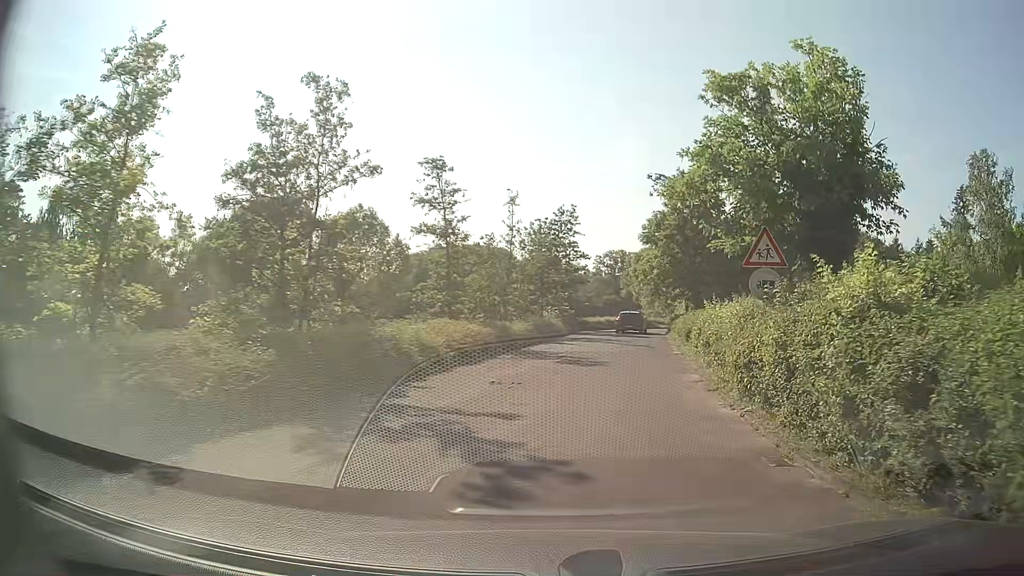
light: Day
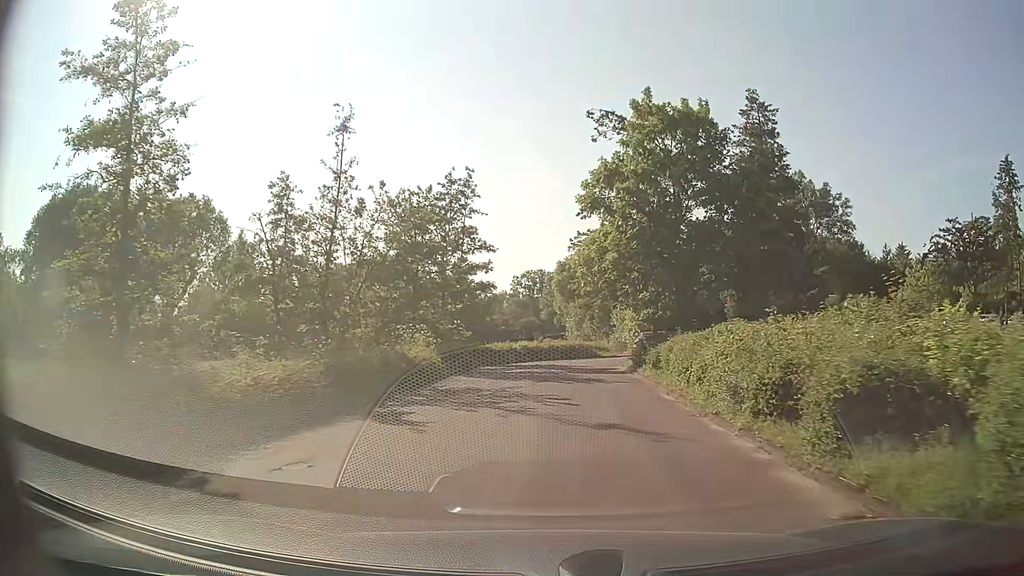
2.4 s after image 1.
(+1.4, +19.7) m; +5°
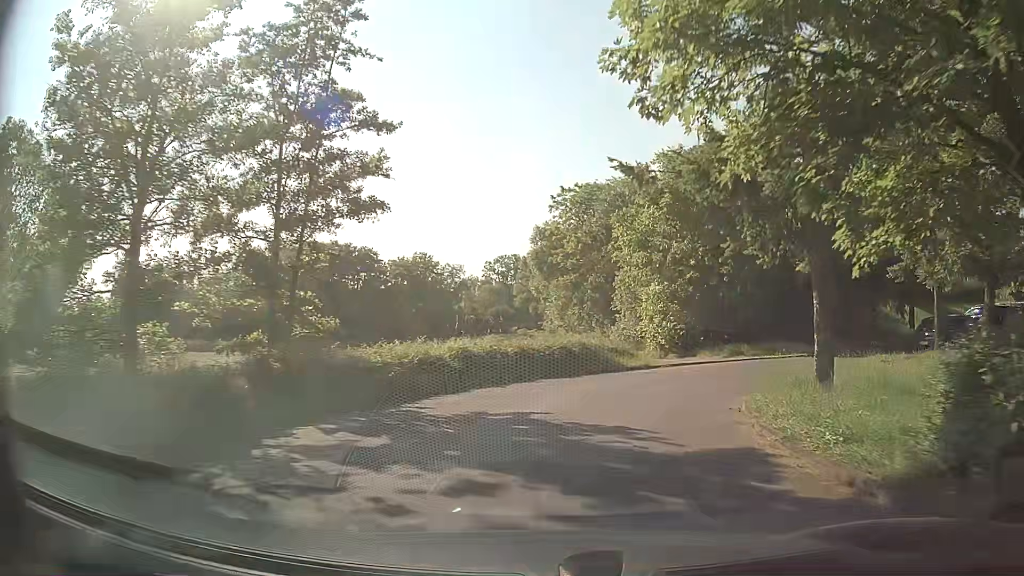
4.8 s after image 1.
(+0.7, +20.0) m; +3°
